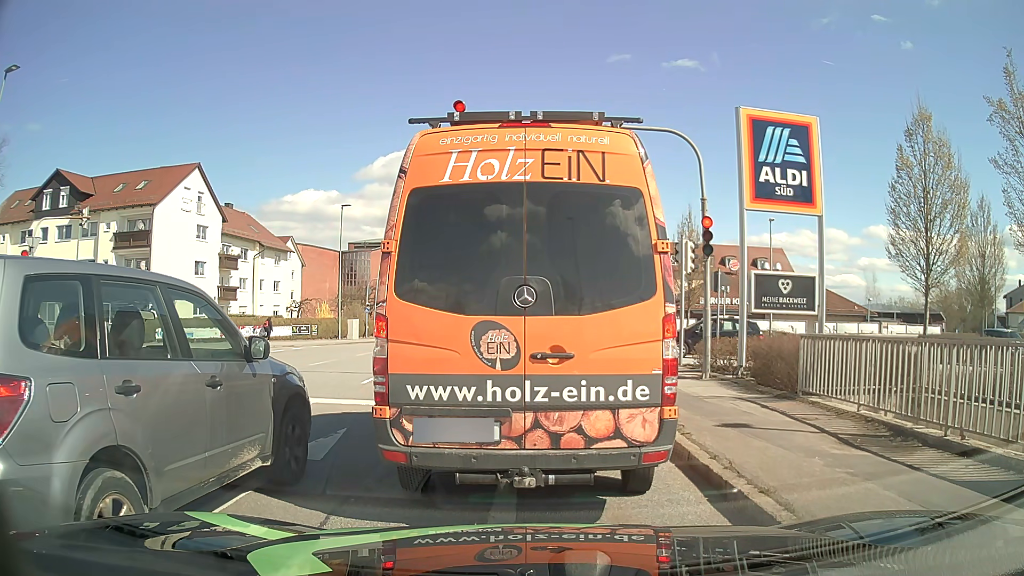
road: tertiary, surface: asphalt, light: Day
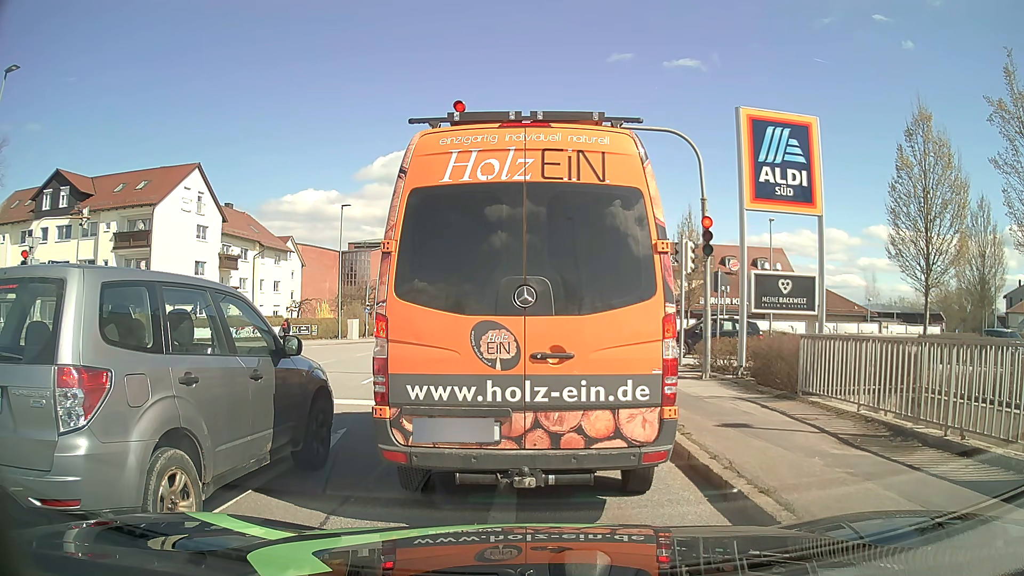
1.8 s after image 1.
(0.0, 0.0) m; 0°
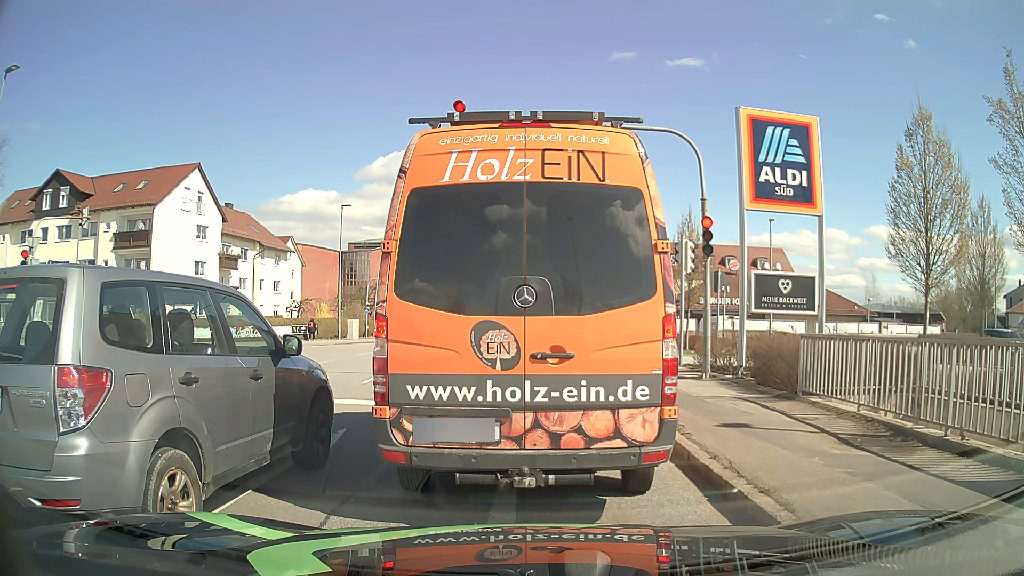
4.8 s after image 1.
(0.0, 0.0) m; 0°
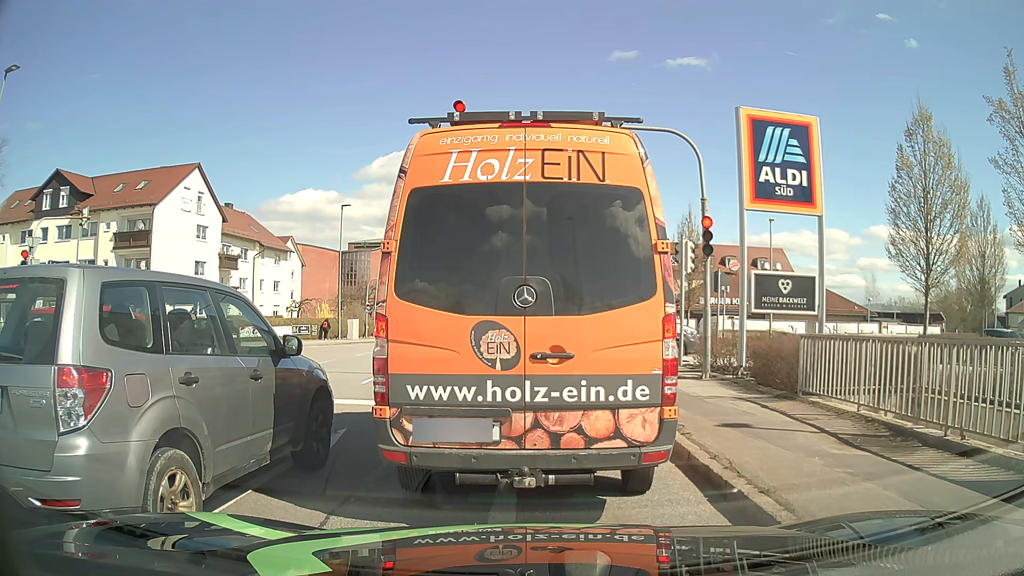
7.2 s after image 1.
(0.0, 0.0) m; 0°
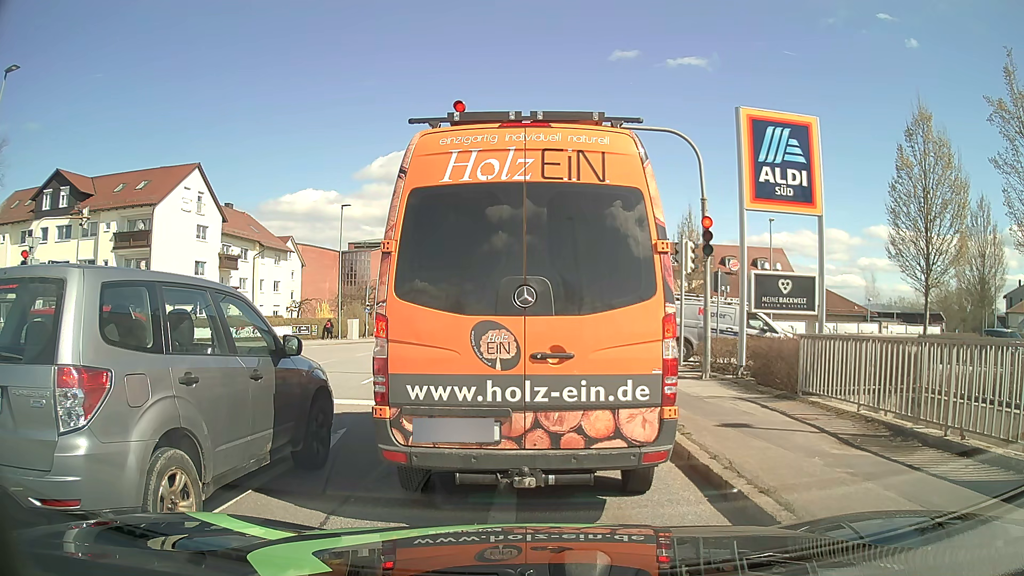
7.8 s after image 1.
(0.0, 0.0) m; 0°
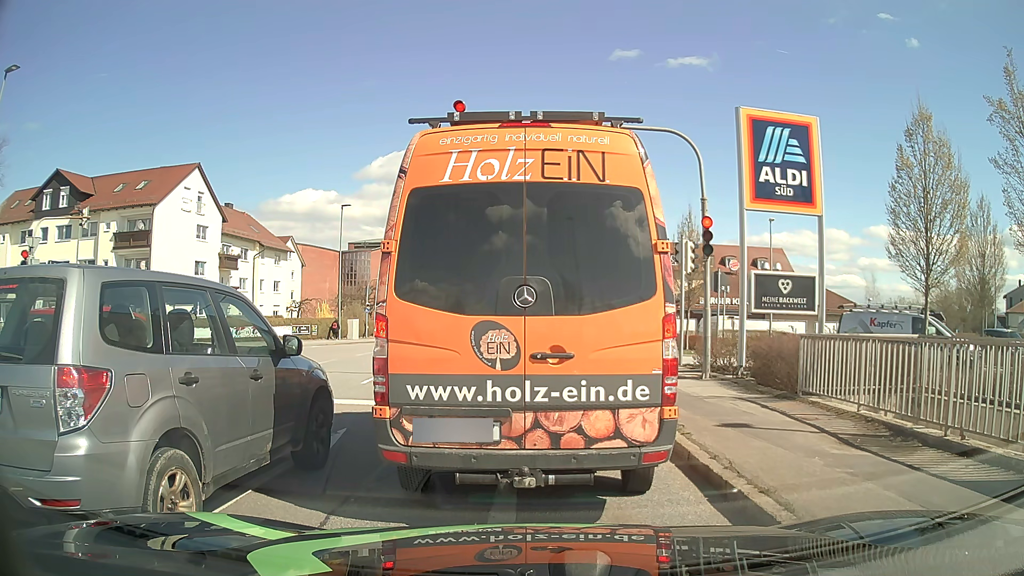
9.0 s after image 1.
(0.0, 0.0) m; 0°
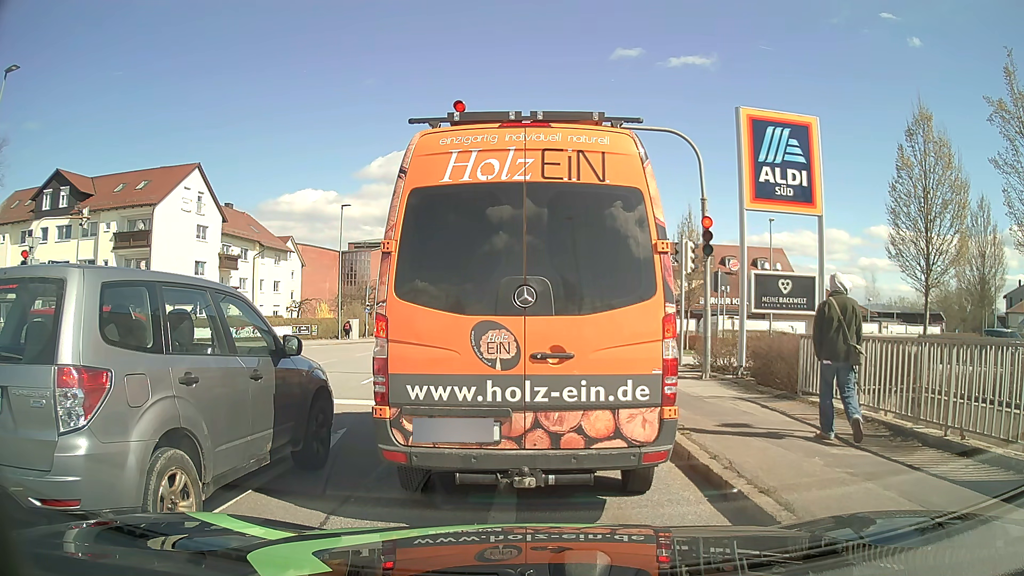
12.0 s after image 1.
(0.0, 0.0) m; 0°
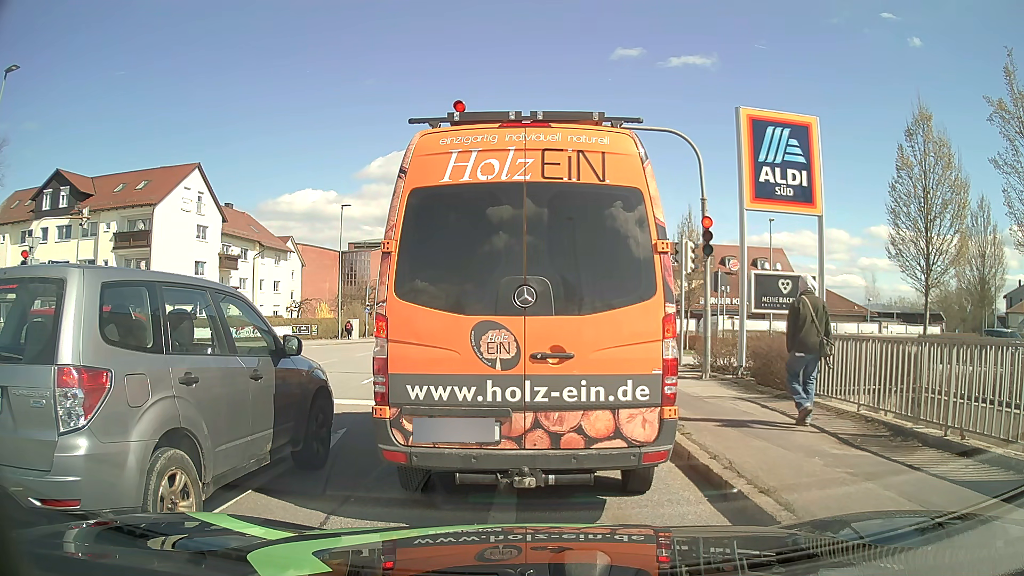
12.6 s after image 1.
(0.0, 0.0) m; 0°
